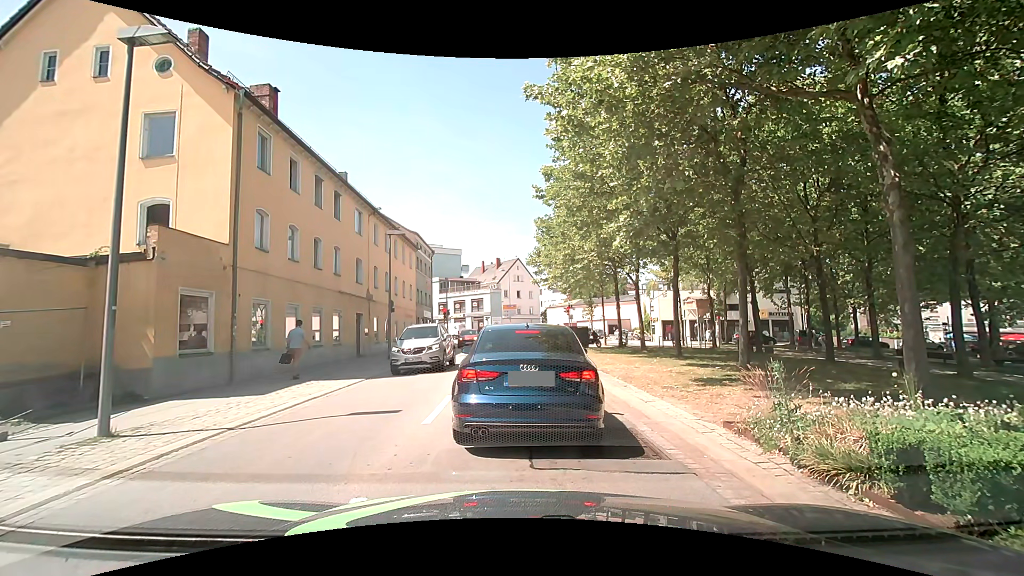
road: tertiary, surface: asphalt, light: Day
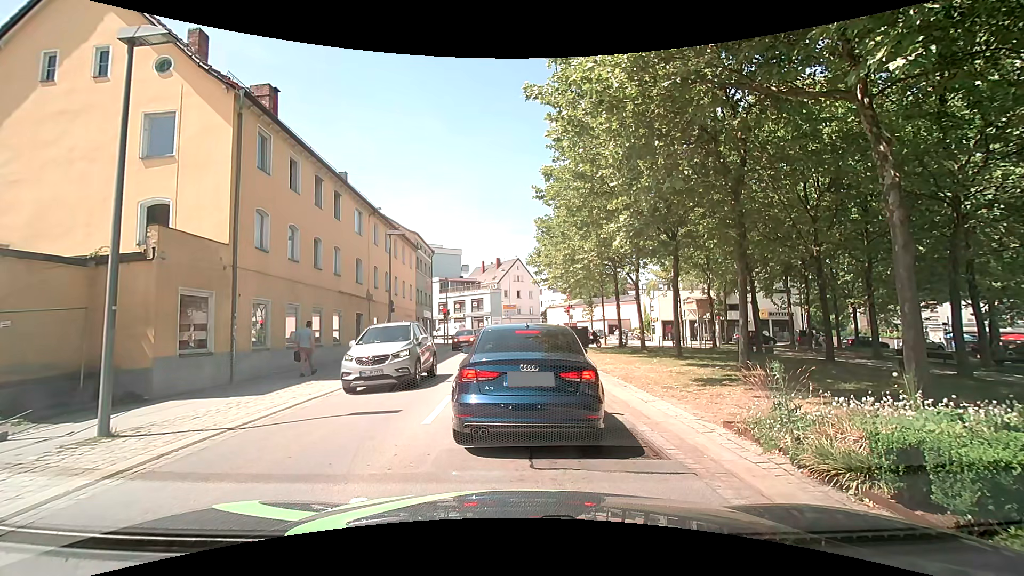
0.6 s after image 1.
(0.0, 0.0) m; 0°
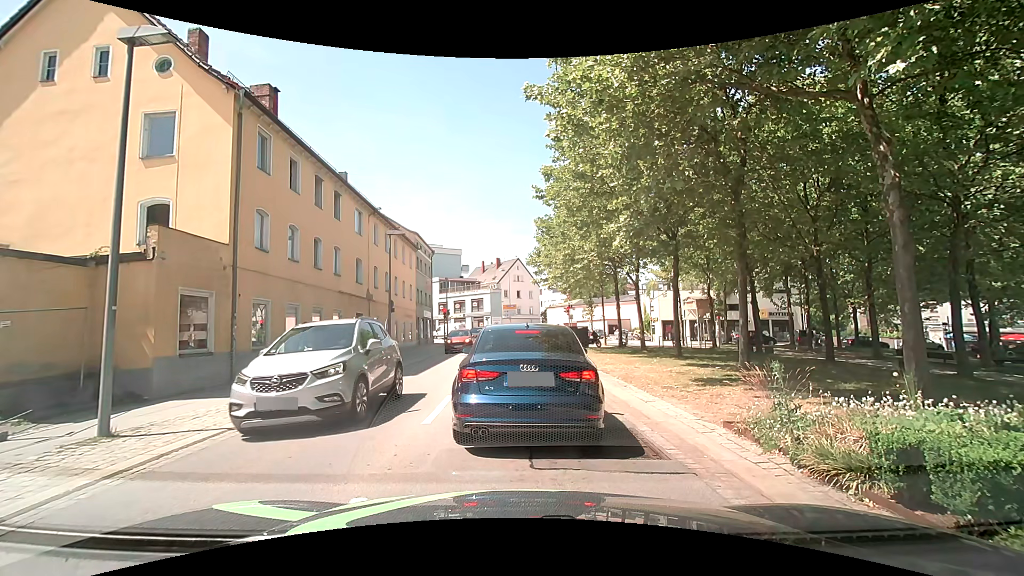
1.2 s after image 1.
(0.0, 0.0) m; 0°
